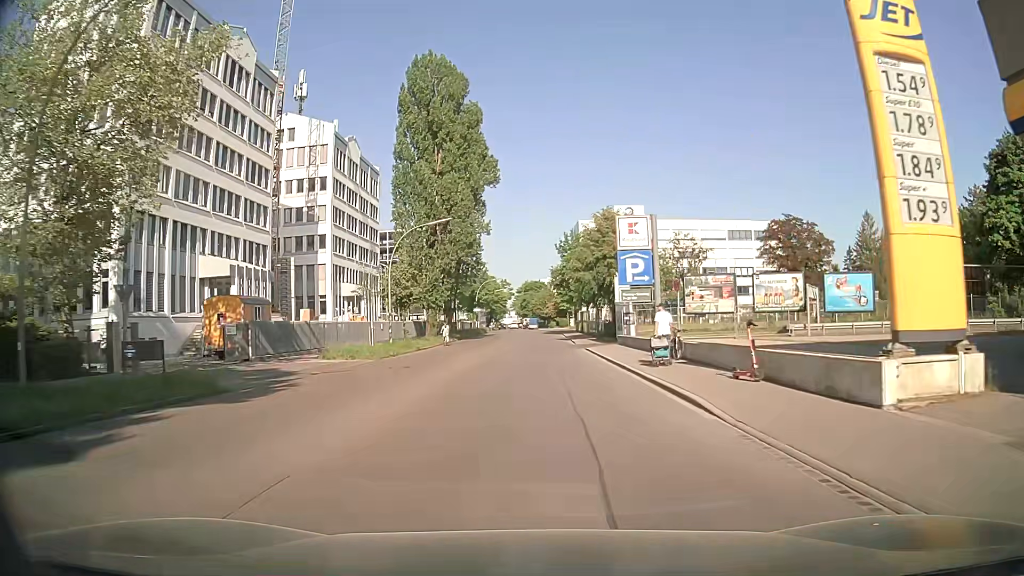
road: residential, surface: asphalt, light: Day
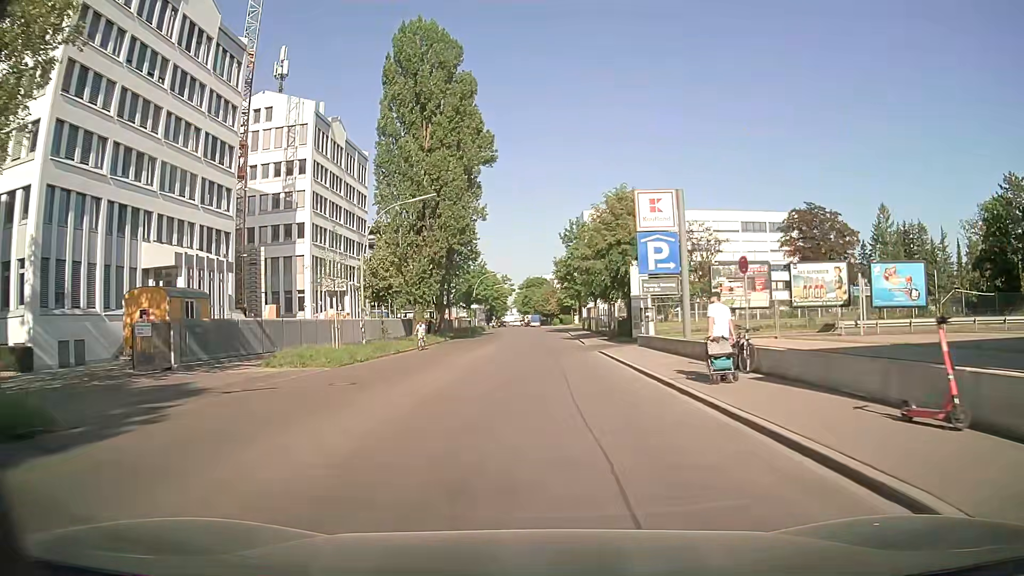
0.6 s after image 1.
(0.0, +6.9) m; 0°
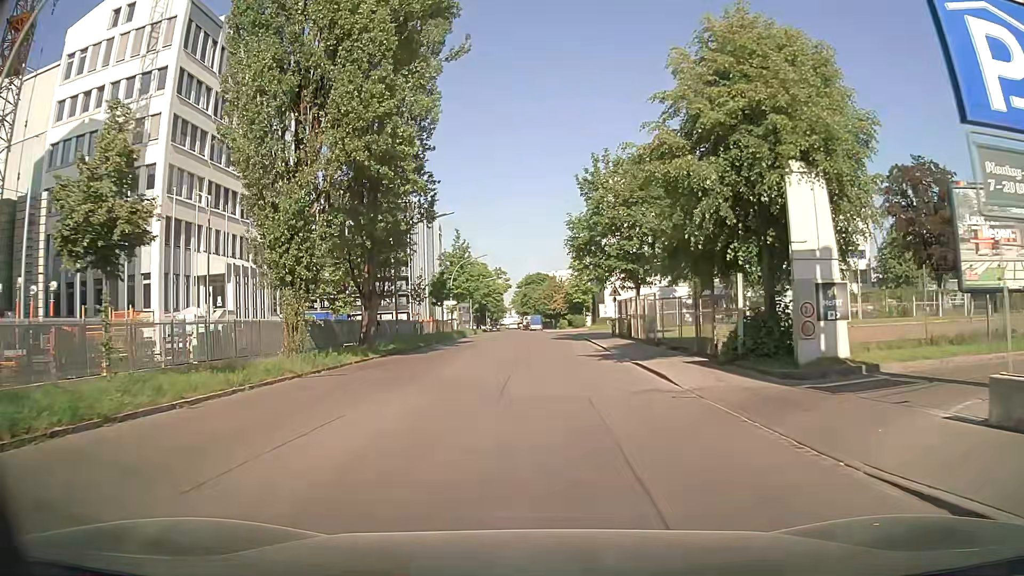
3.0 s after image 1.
(-0.1, +25.8) m; -1°
